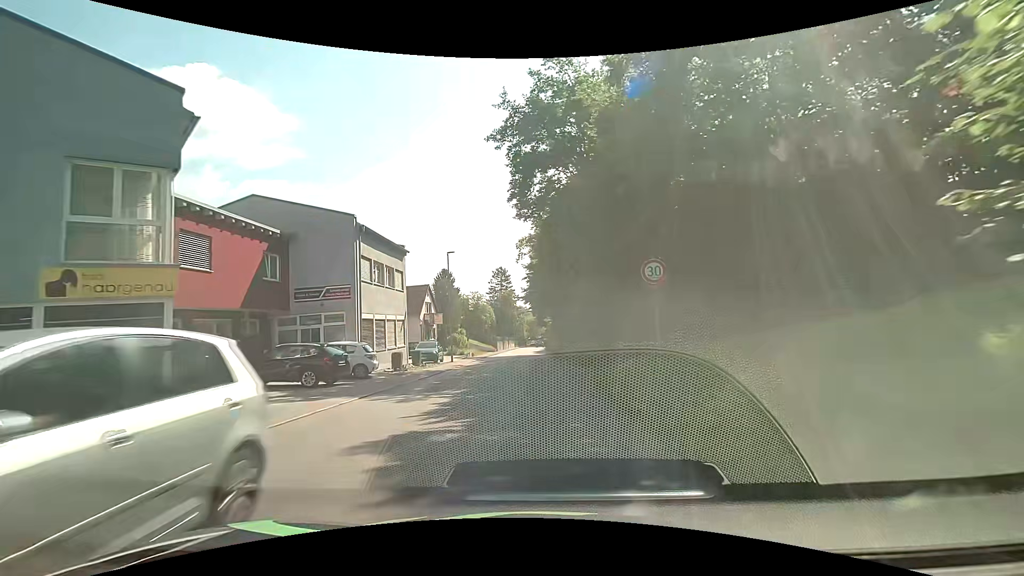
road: tertiary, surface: asphalt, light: Day
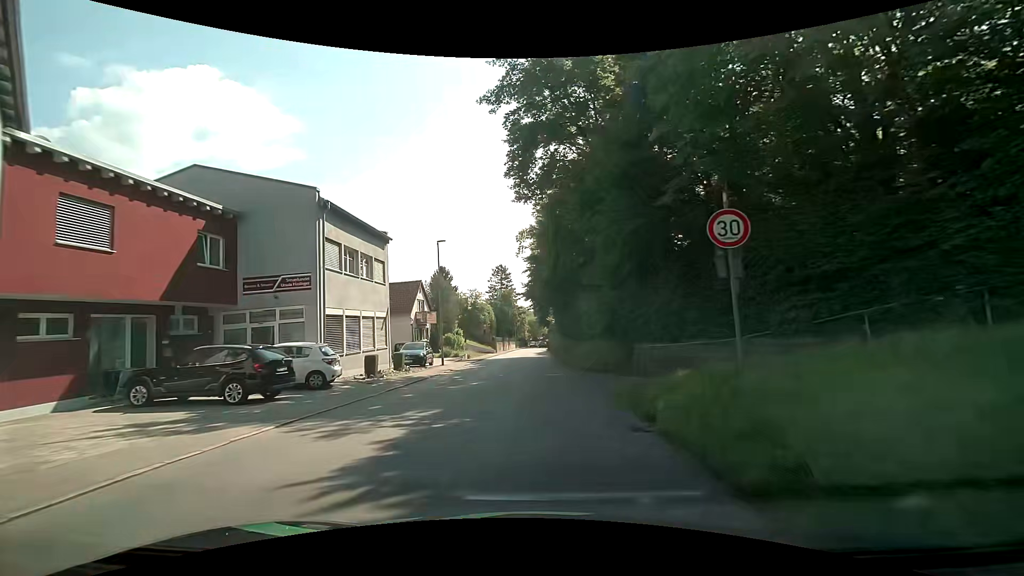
(-0.1, +4.5) m; -1°
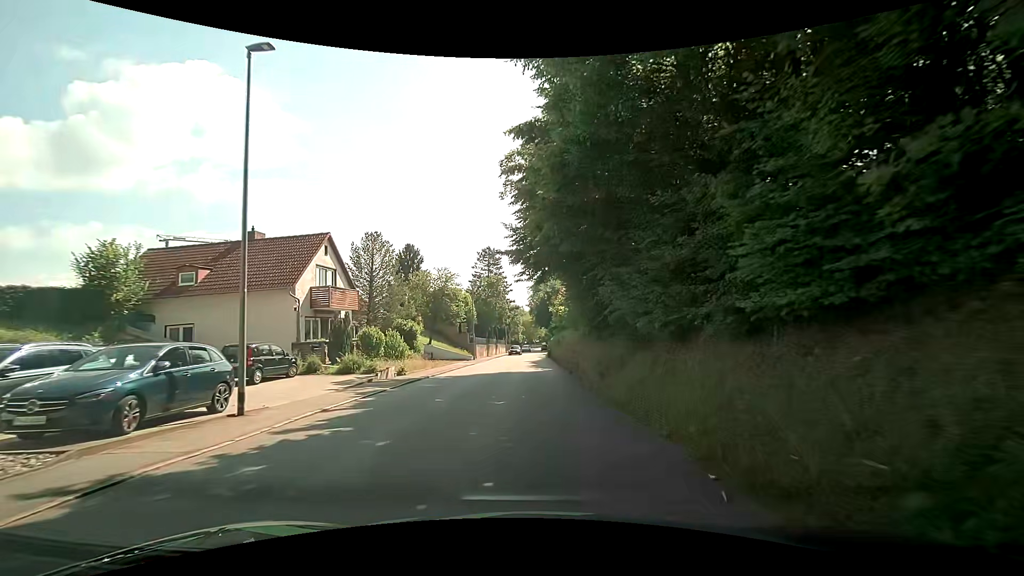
(+0.1, +22.4) m; 0°
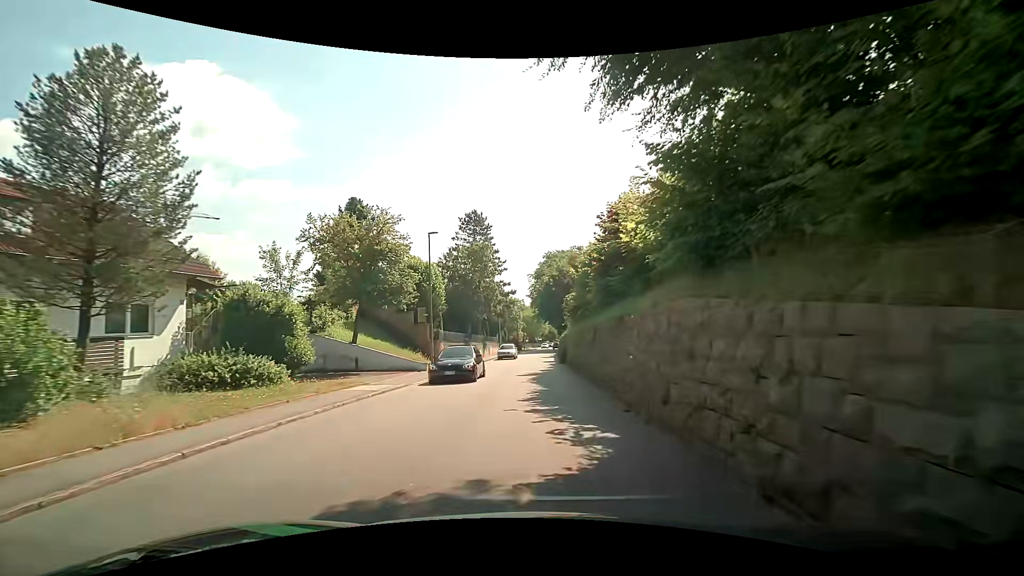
(+0.3, +22.5) m; +1°
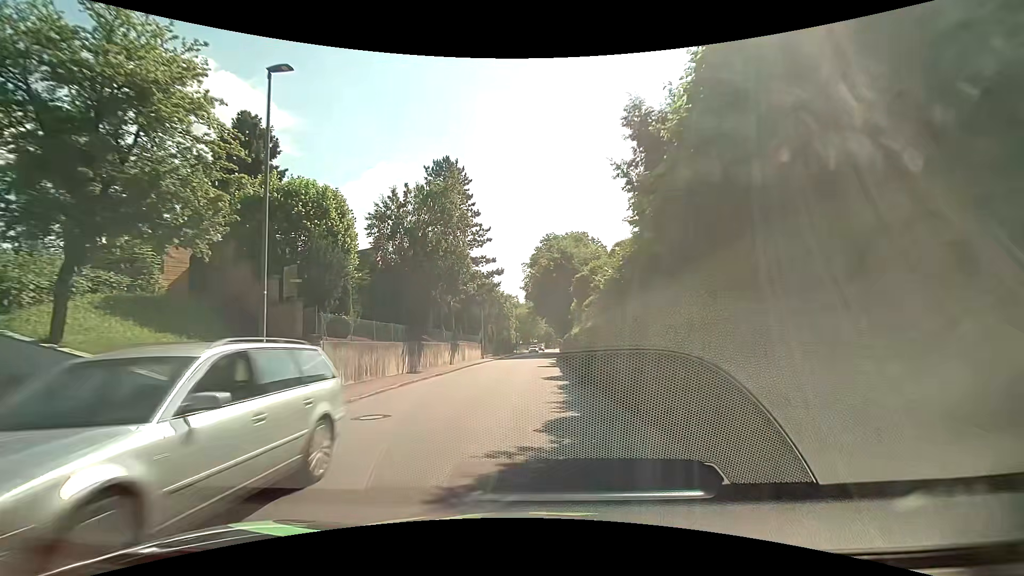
(-0.1, +18.1) m; -1°
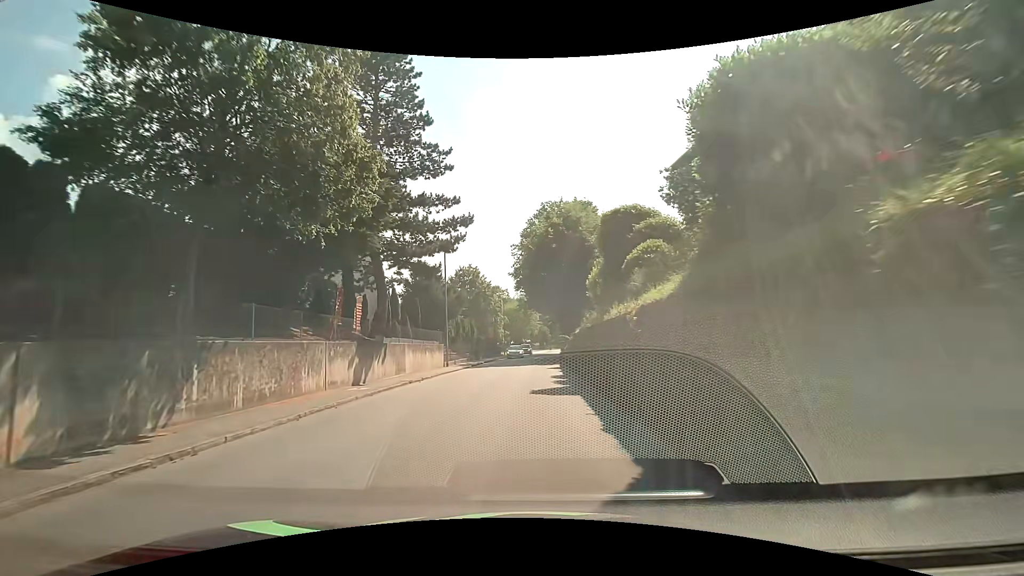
(+0.4, +18.1) m; +2°
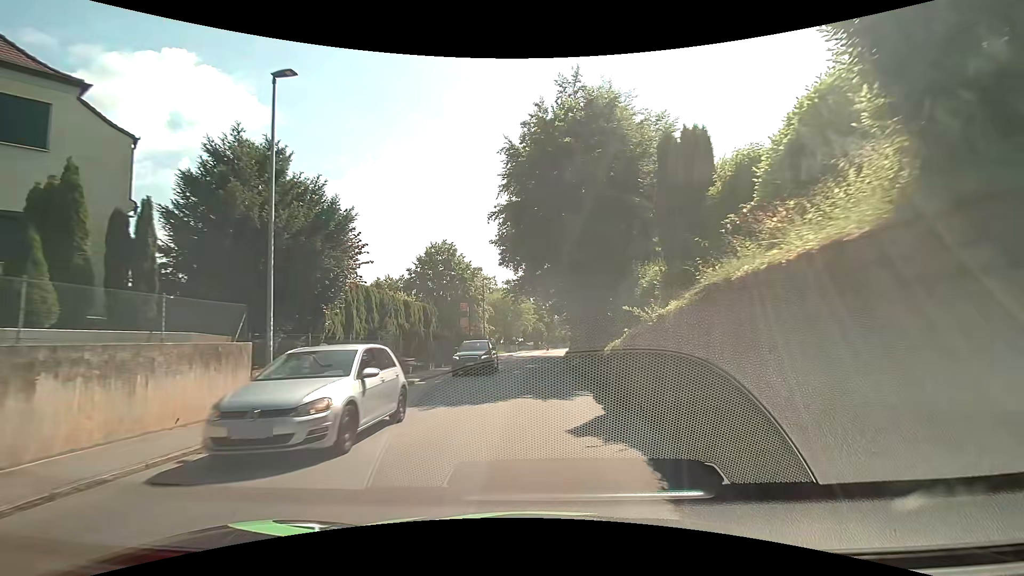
(0.0, +22.4) m; -1°
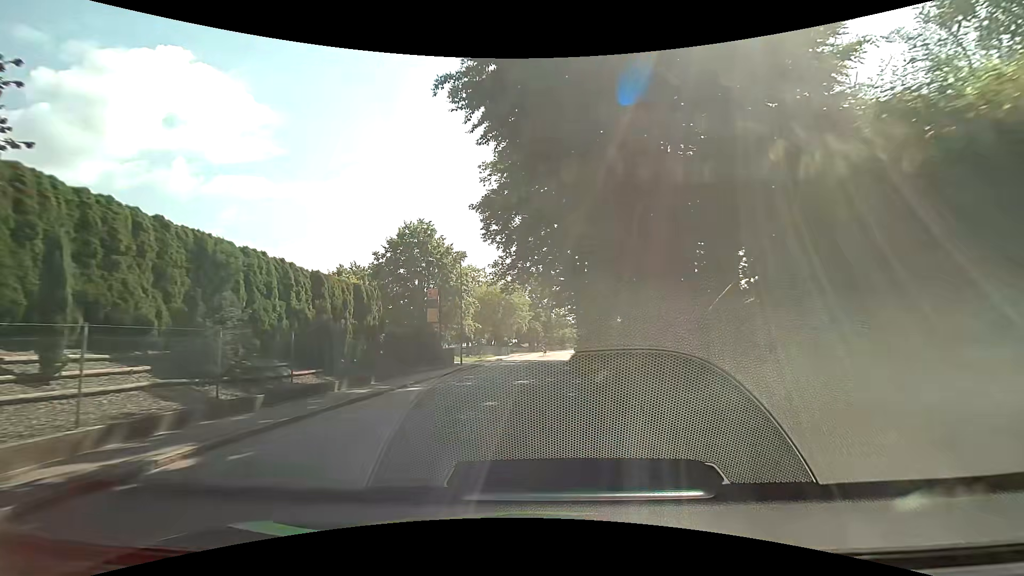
(+0.3, +13.4) m; +2°
(0, +10) (0, +20) (0, +30) (+1, +40) (+1, +50) (+2, +60) (+3, +70) (+4, +80) (+5, +90) (+6, +100) m
